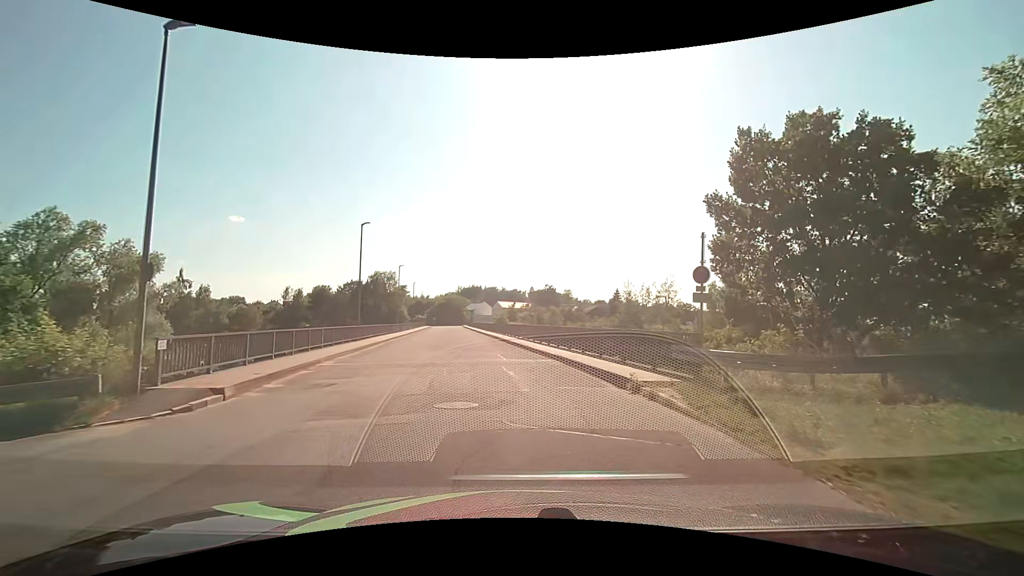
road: residential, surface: asphalt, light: Day
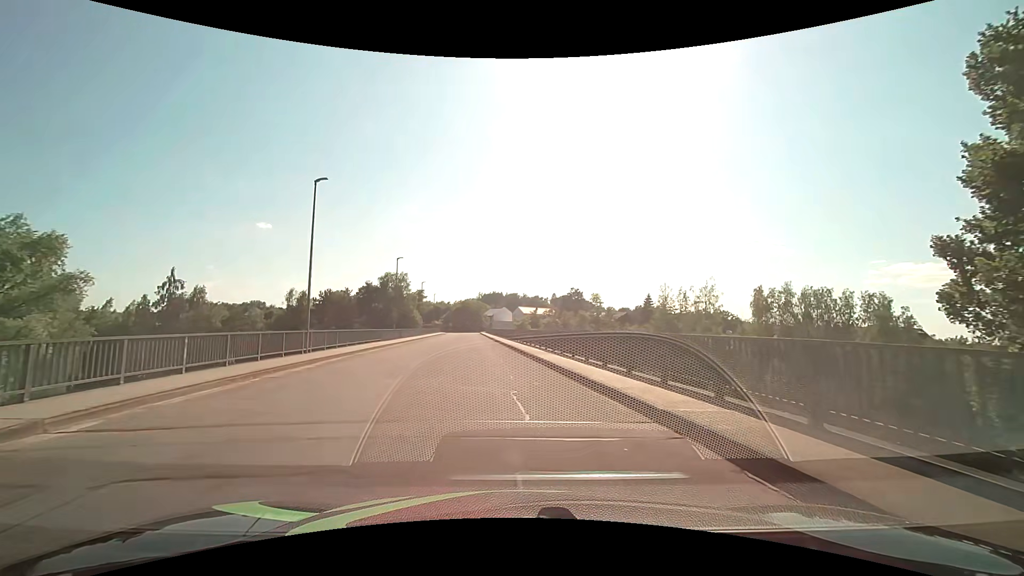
(-0.3, +11.9) m; -3°
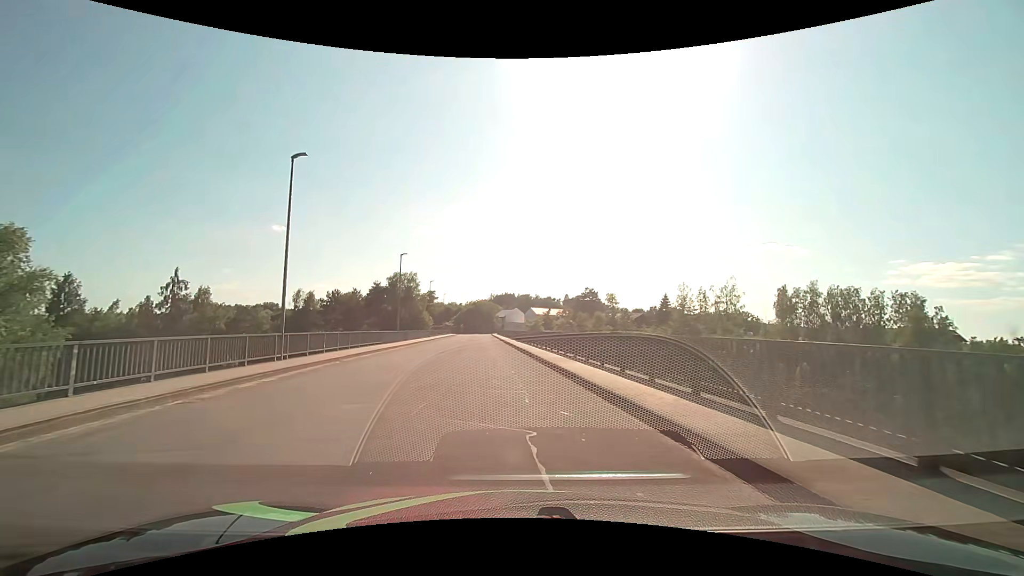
(0.0, +3.9) m; -1°
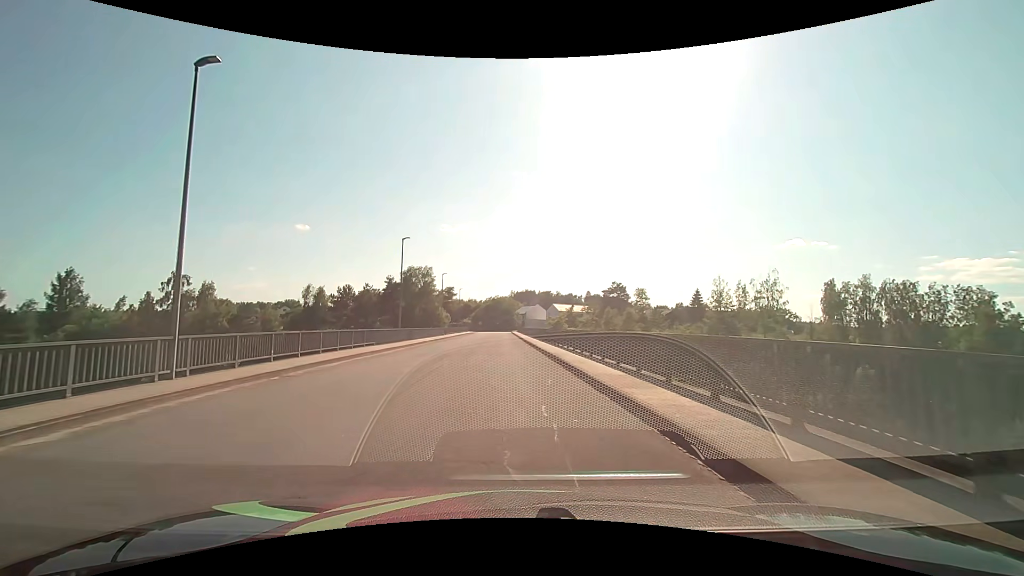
(-0.2, +7.5) m; -2°
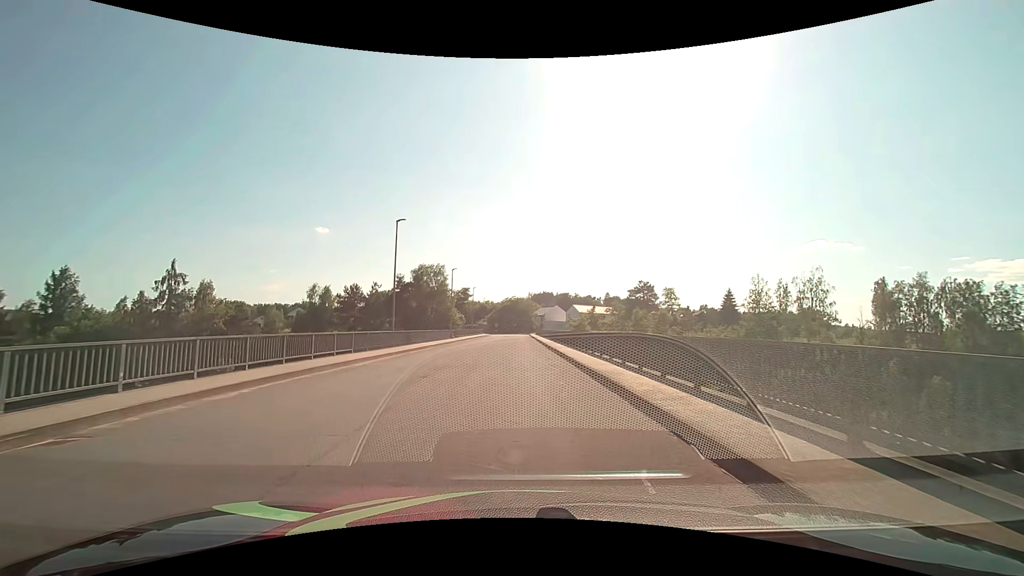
(-0.2, +7.7) m; -2°
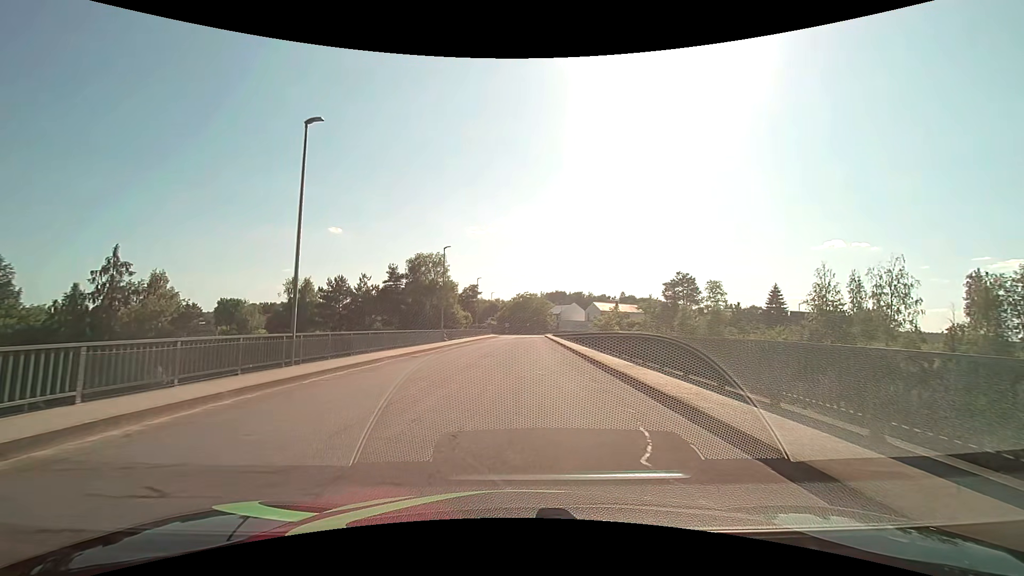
(-0.3, +15.9) m; -2°
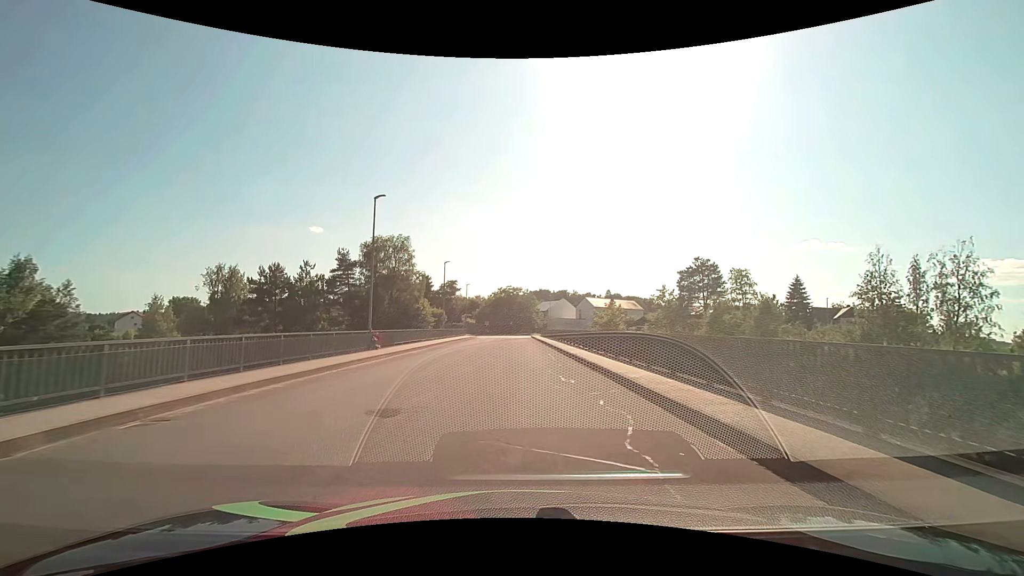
(+0.4, +16.7) m; +2°
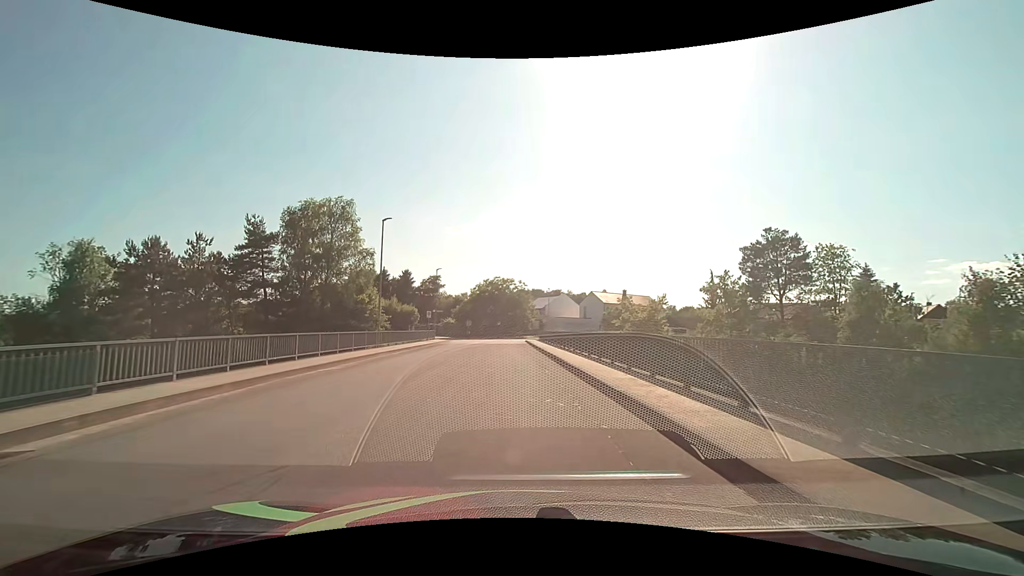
(+0.5, +21.7) m; +1°
(0, +10) (0, +20) (-1, +30) (-1, +40) (-1, +50) (-1, +60) (+2, +69) (+11, +73) (+21, +72) (+30, +70) m
